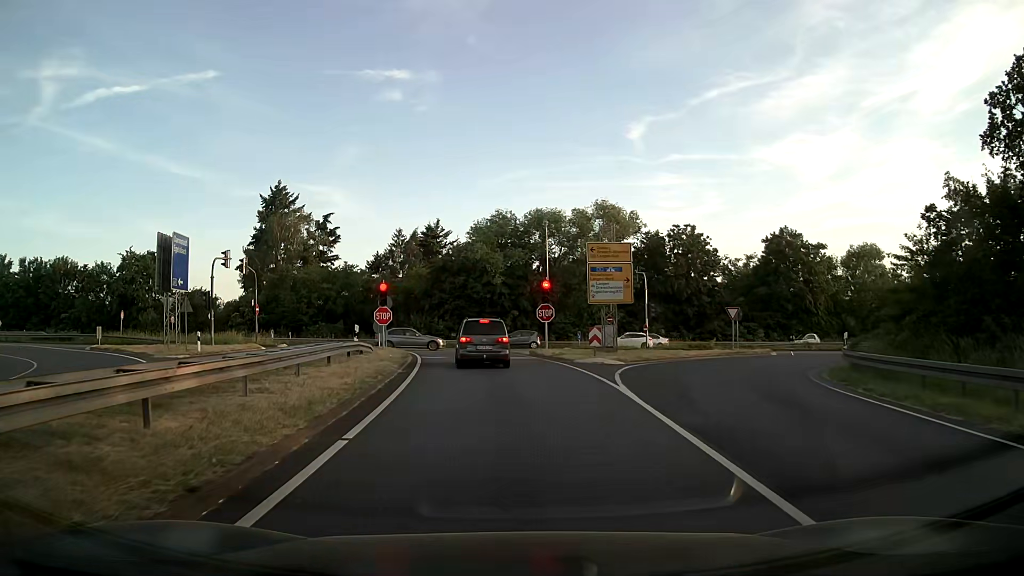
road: motorway_link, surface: asphalt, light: Day
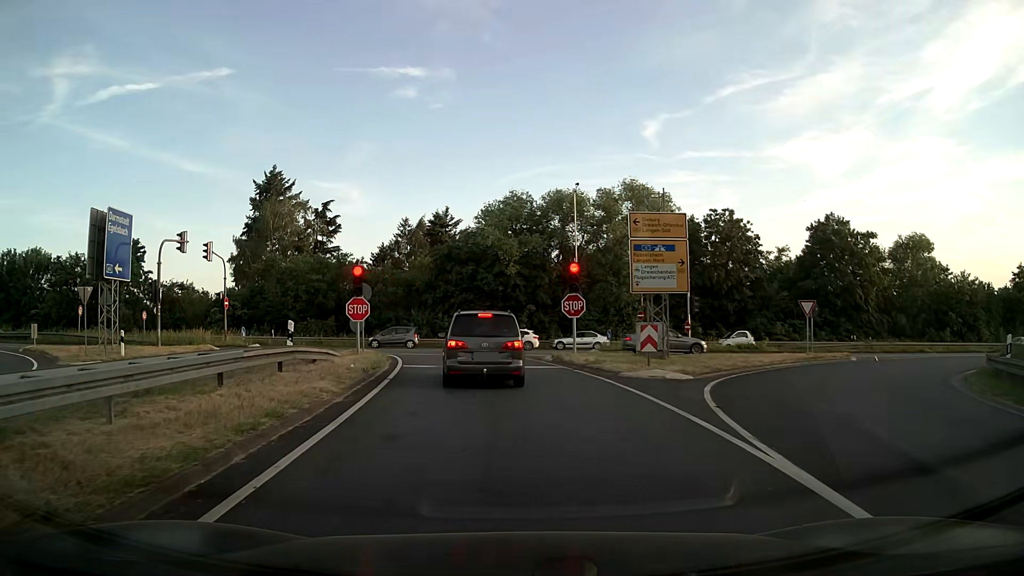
(-0.1, +8.3) m; -1°
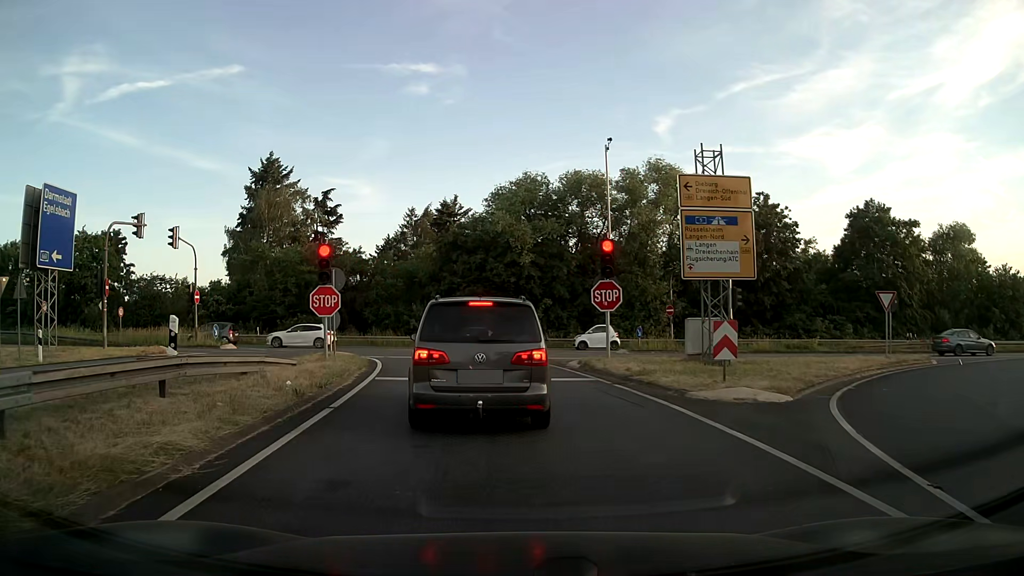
(-0.1, +5.8) m; -2°
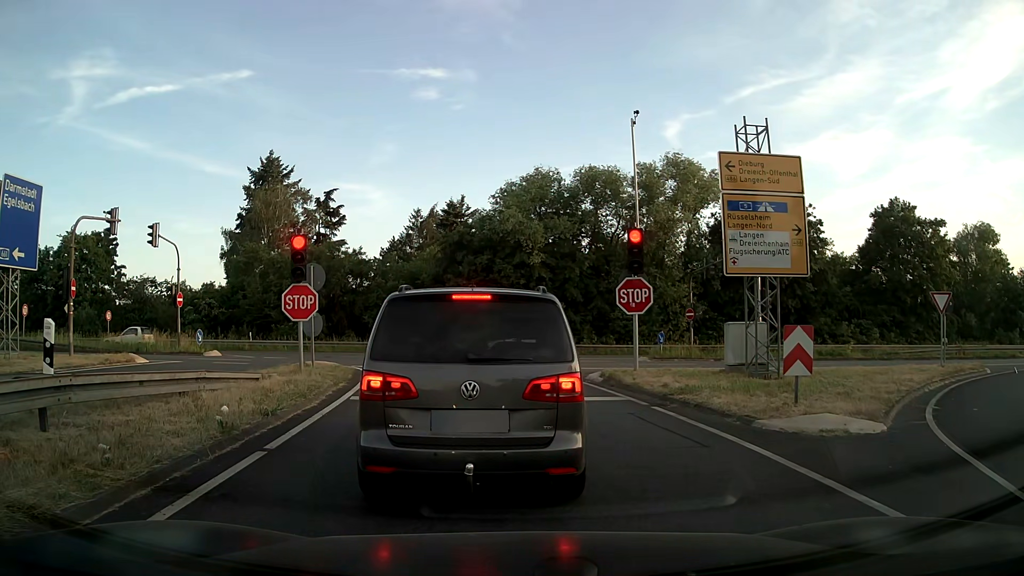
(0.0, +3.0) m; -2°
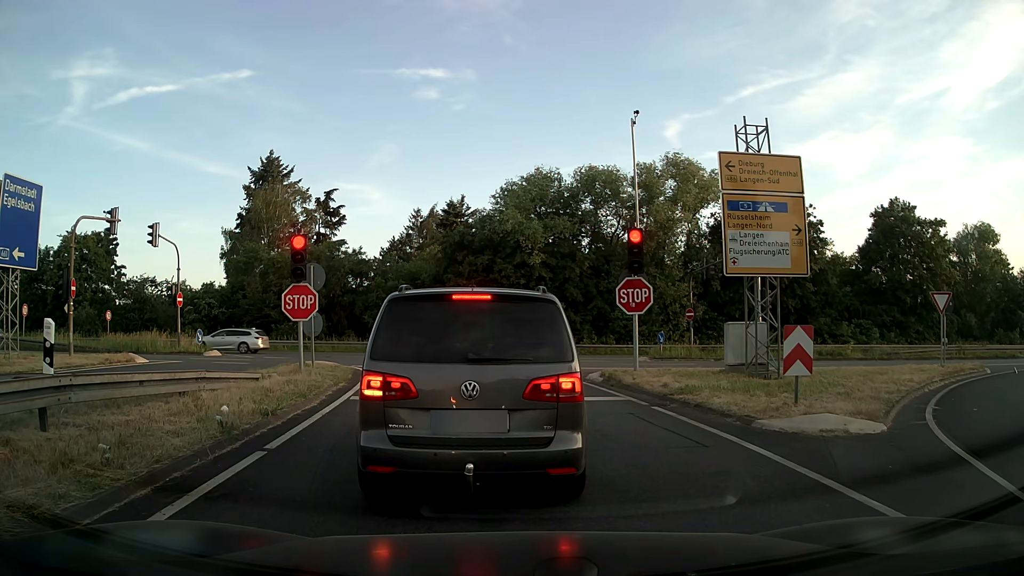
(0.0, 0.0) m; 0°
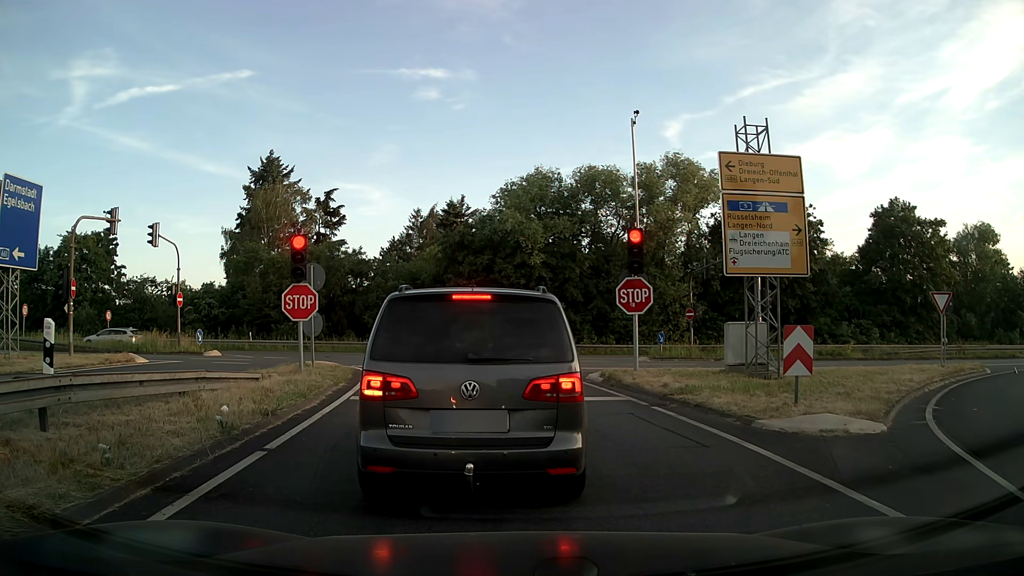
(0.0, 0.0) m; 0°
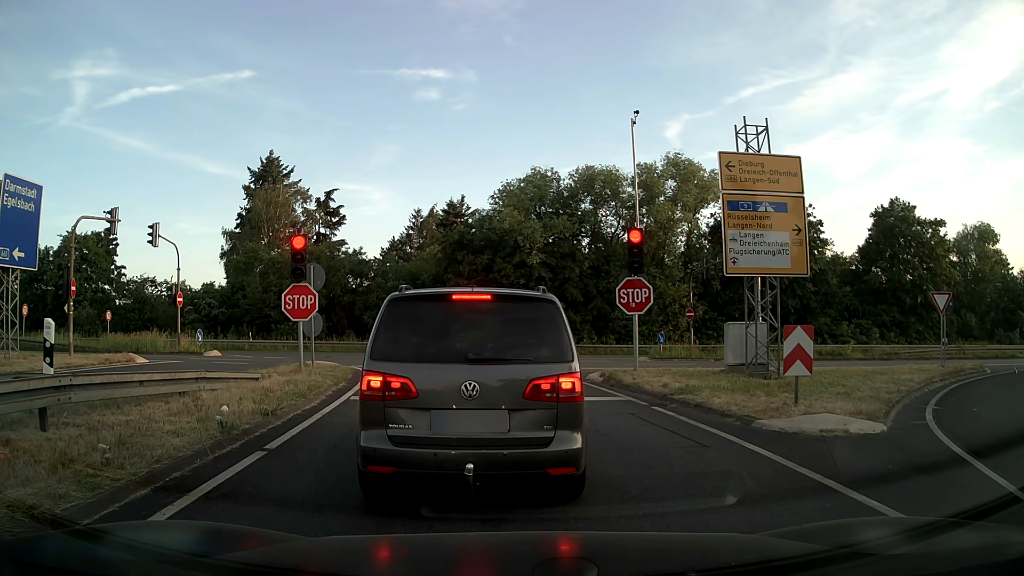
(0.0, 0.0) m; 0°
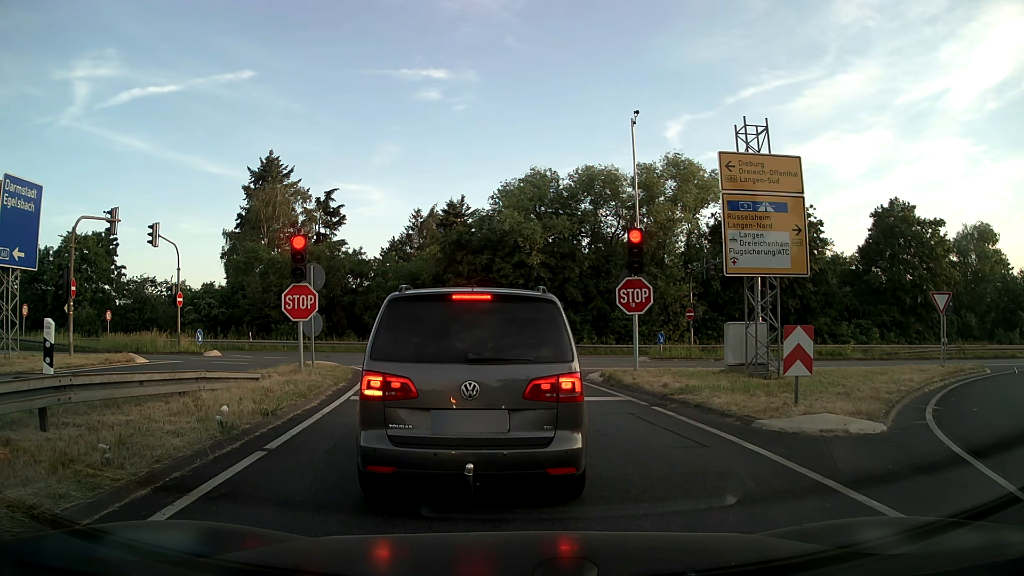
(0.0, 0.0) m; 0°
